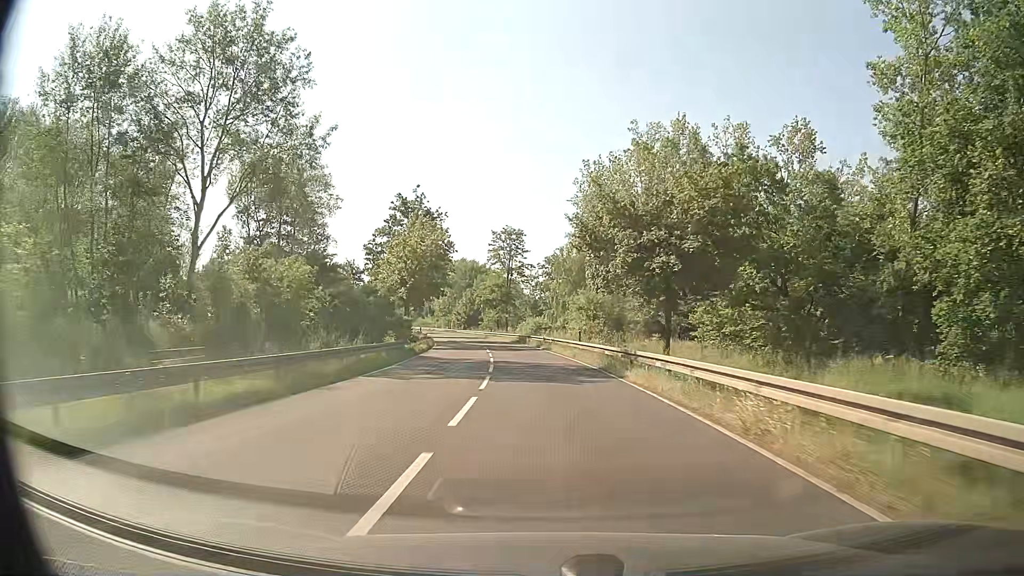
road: primary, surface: asphalt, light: Day
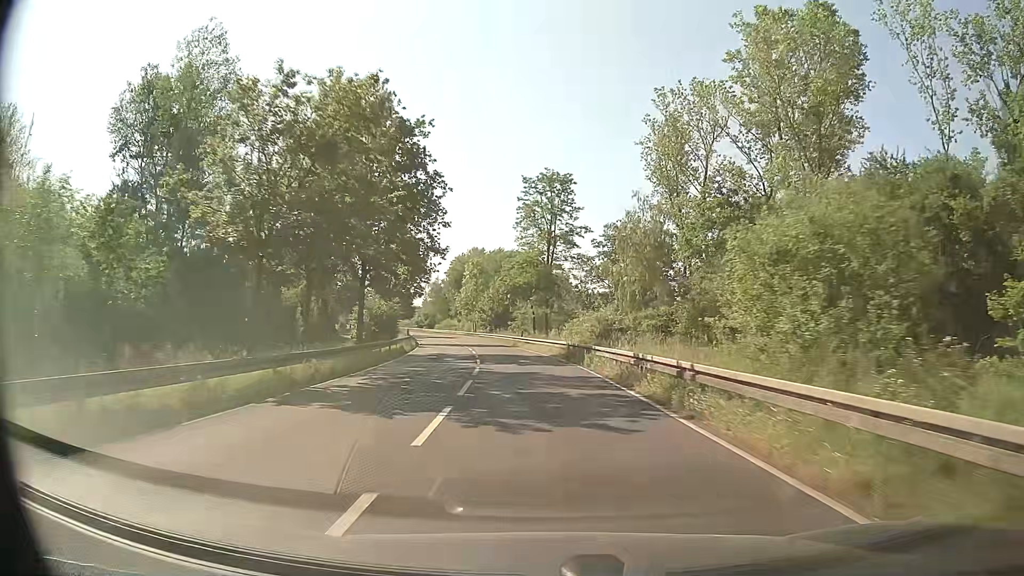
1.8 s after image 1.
(-1.2, +31.8) m; -4°
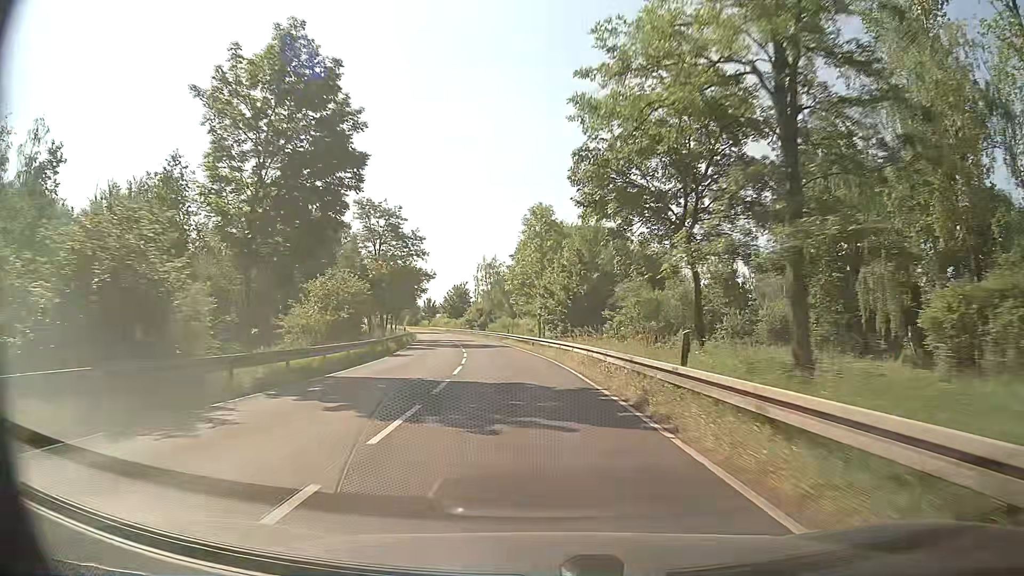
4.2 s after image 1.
(-2.5, +42.3) m; -7°
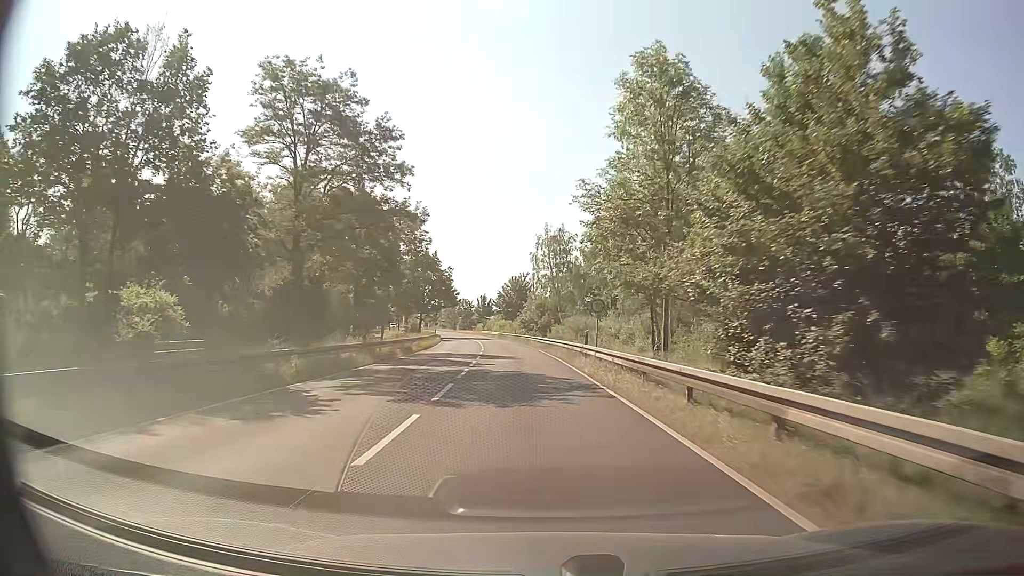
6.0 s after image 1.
(-1.9, +31.7) m; -6°
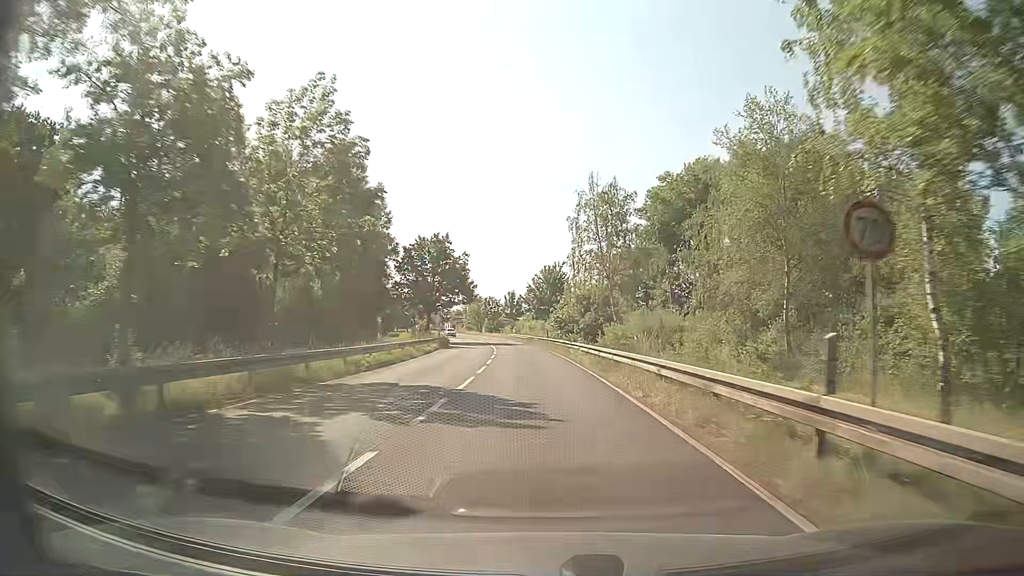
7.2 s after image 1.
(-0.6, +21.0) m; -3°
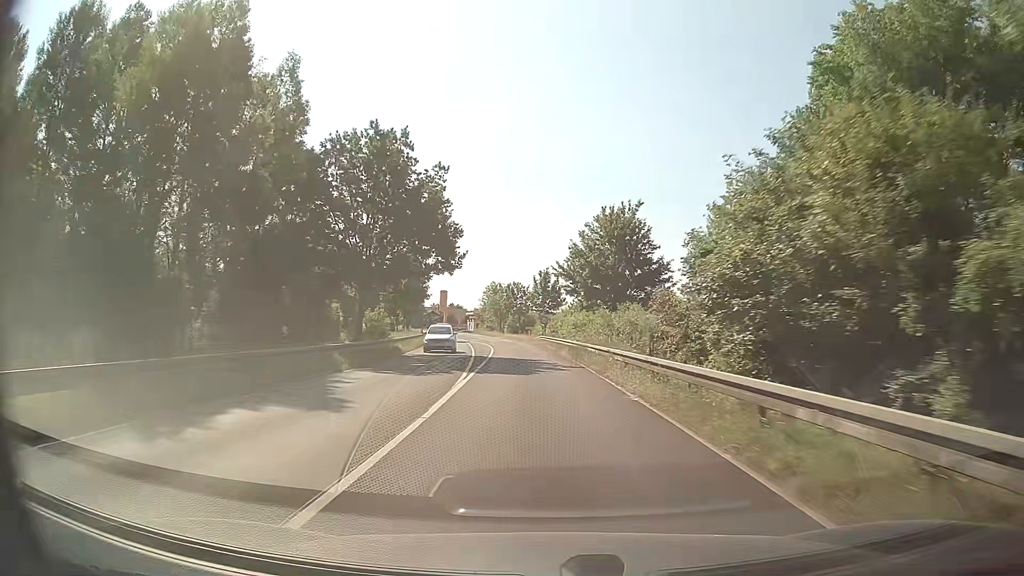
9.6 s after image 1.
(-1.5, +41.8) m; -3°
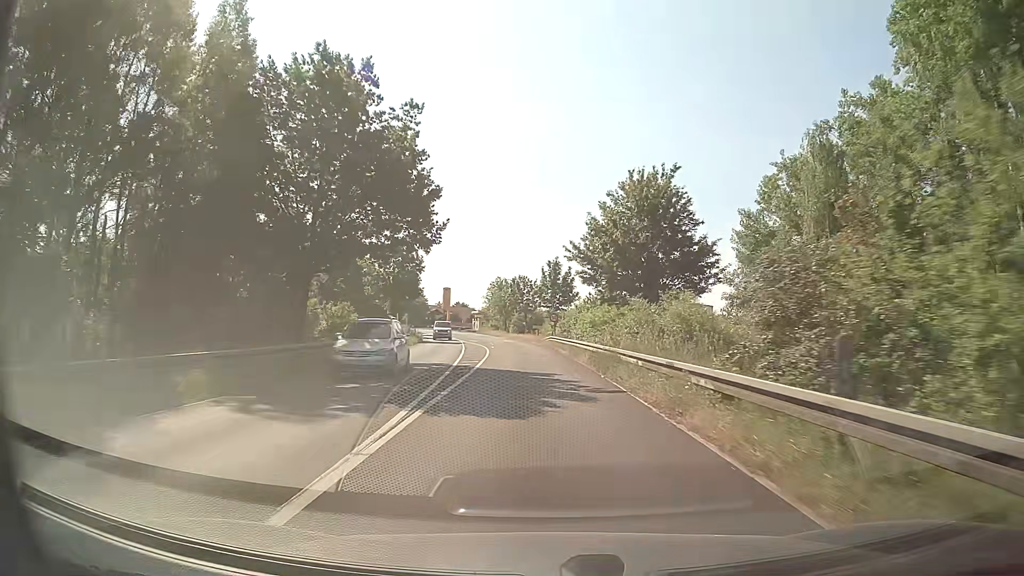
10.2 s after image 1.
(-0.1, +10.4) m; -1°
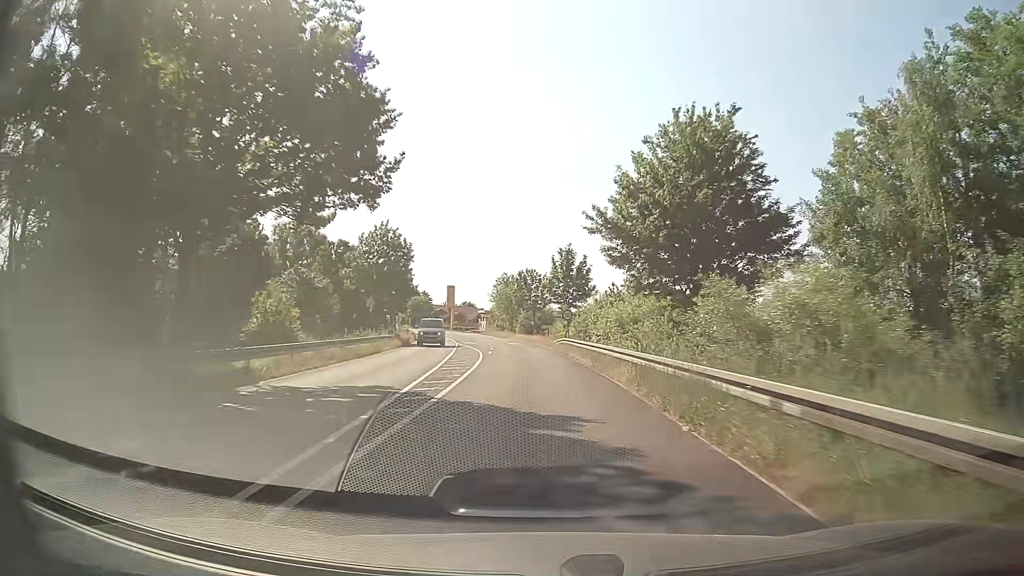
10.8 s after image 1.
(0.0, +10.4) m; 0°
(0, +10) (0, +20) (-1, +30) (-1, +40) (-2, +50) (-3, +60) (-4, +70) (-6, +80) (-8, +90) (-10, +99) m
